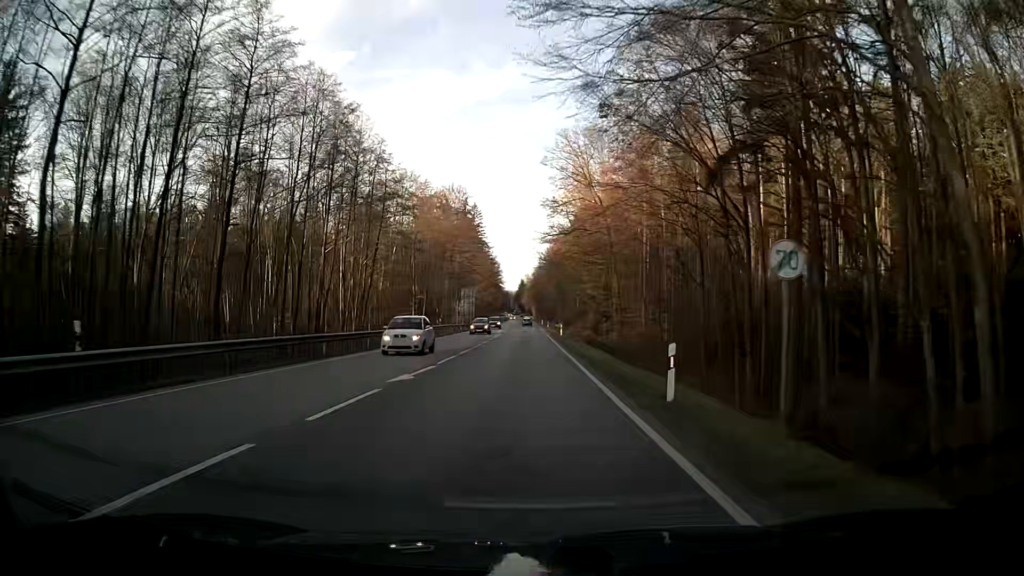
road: secondary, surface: asphalt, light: Day
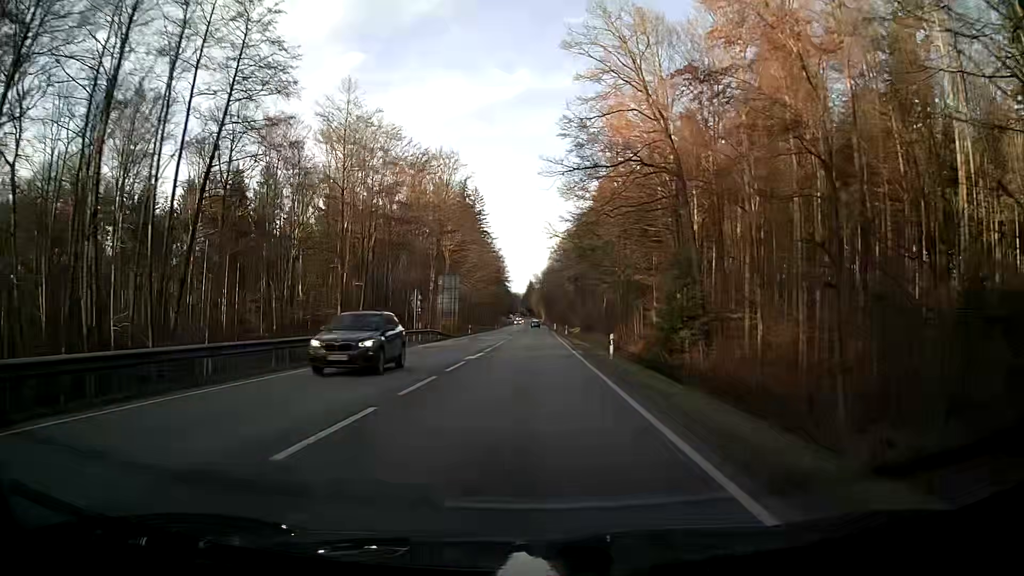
(-0.3, +32.6) m; -1°
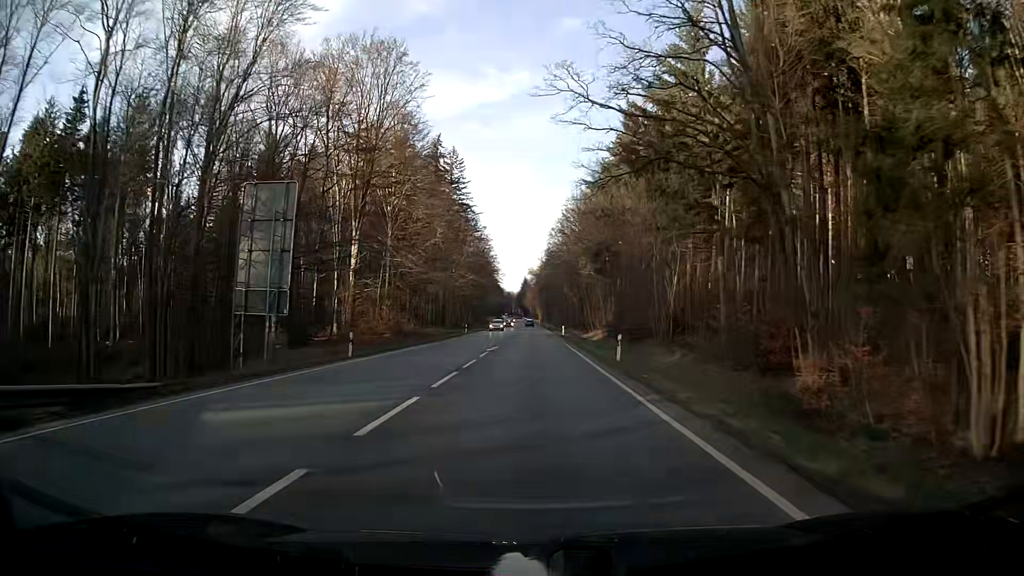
(+0.2, +46.7) m; 0°
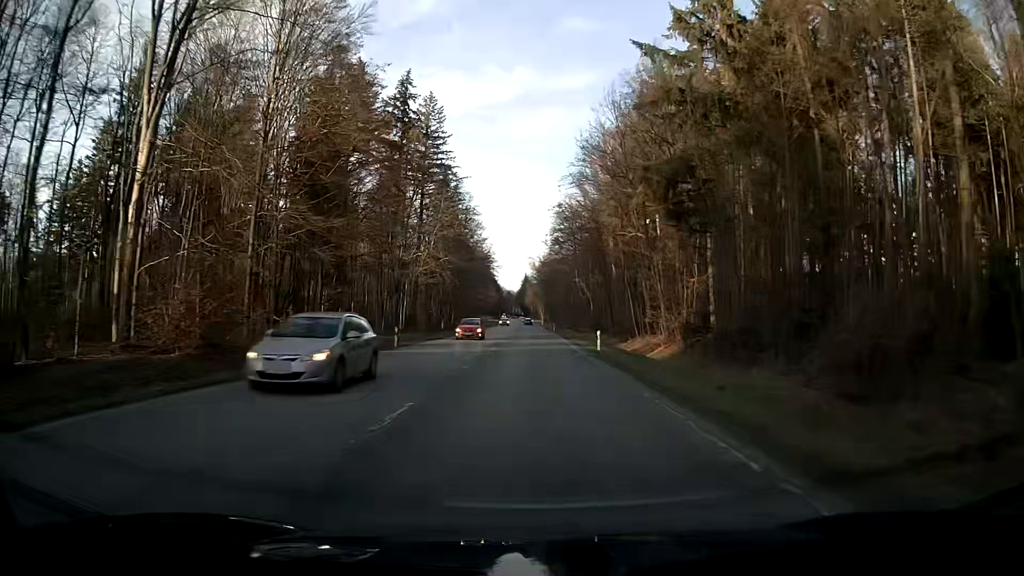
(+0.1, +38.1) m; 0°
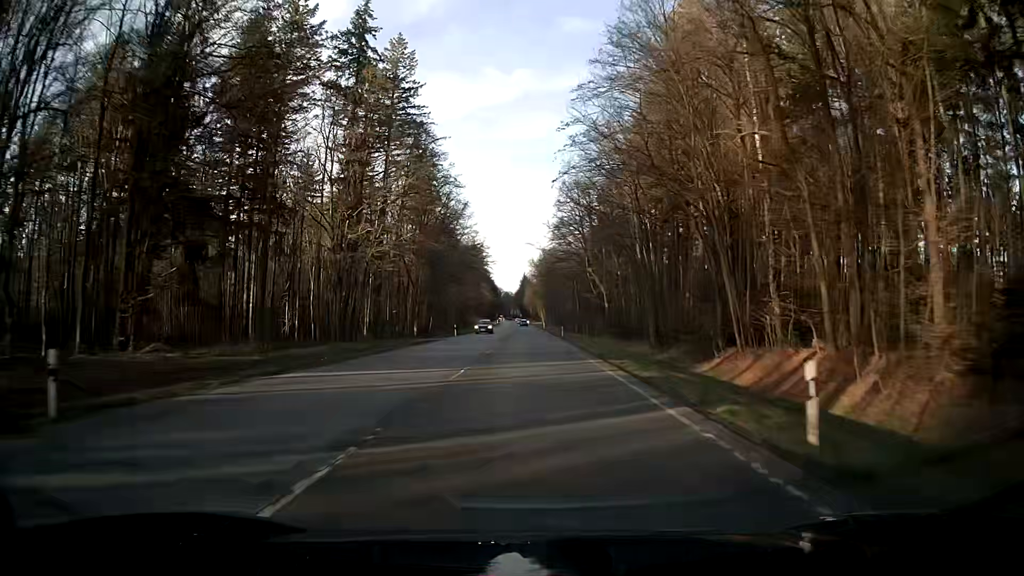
(0.0, +26.7) m; 0°
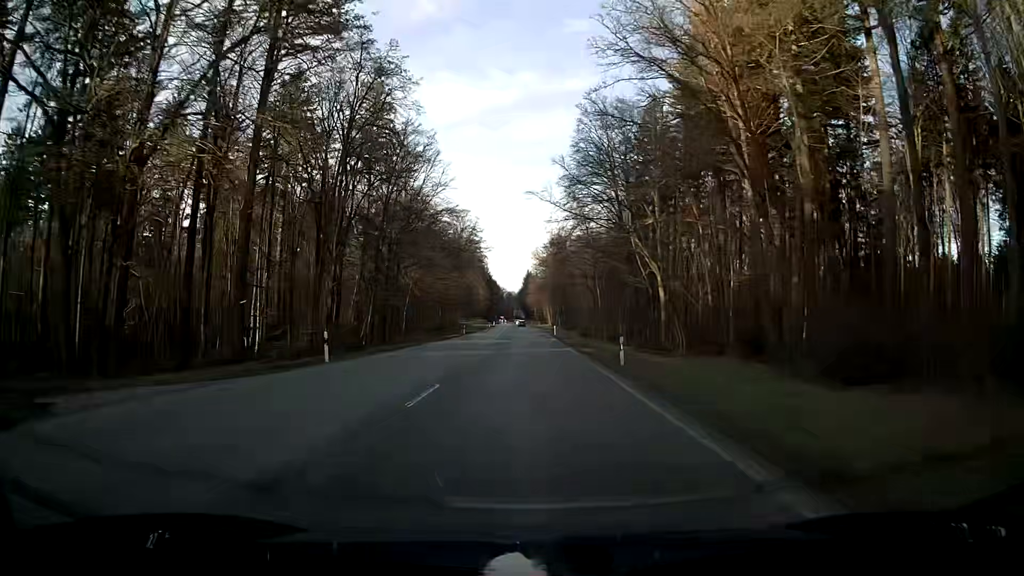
(-0.1, +41.9) m; 0°
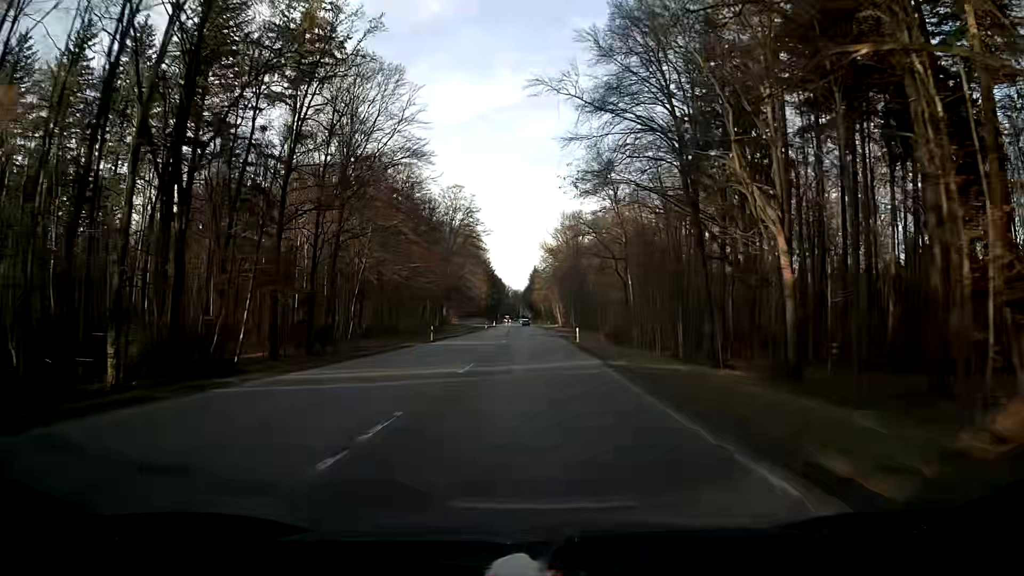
(-0.1, +29.2) m; 0°
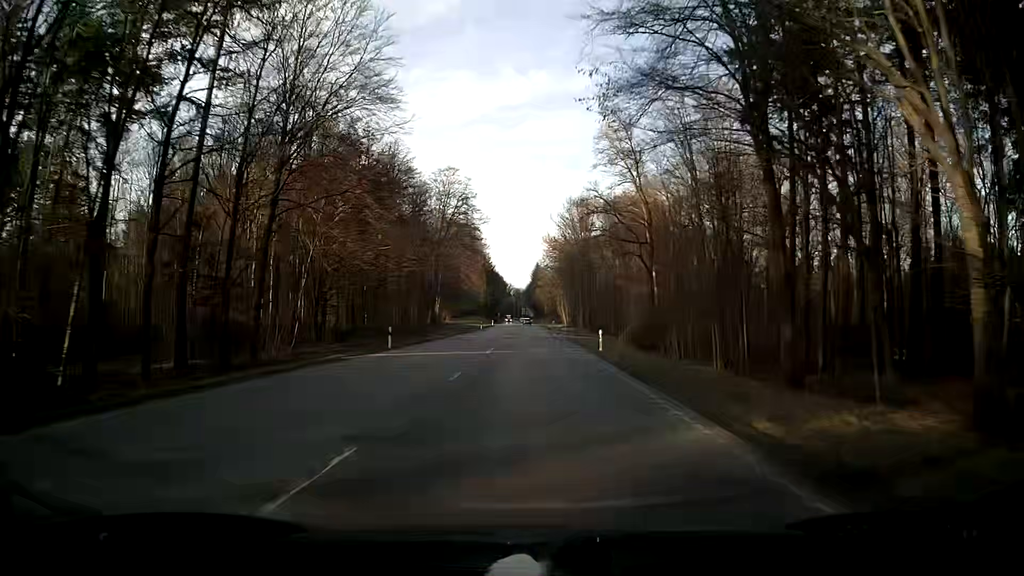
(0.0, +14.9) m; 0°
(0, +10) (0, +20) (0, +30) (0, +40) (0, +50) (0, +60) (0, +70) (0, +80) (0, +90) (-1, +100) m
